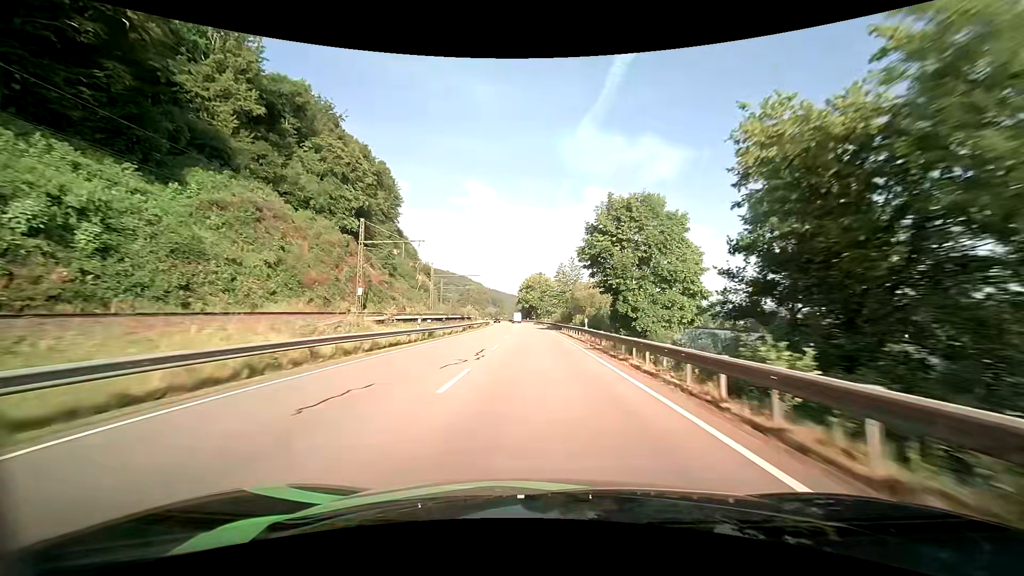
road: primary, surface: asphalt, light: Day
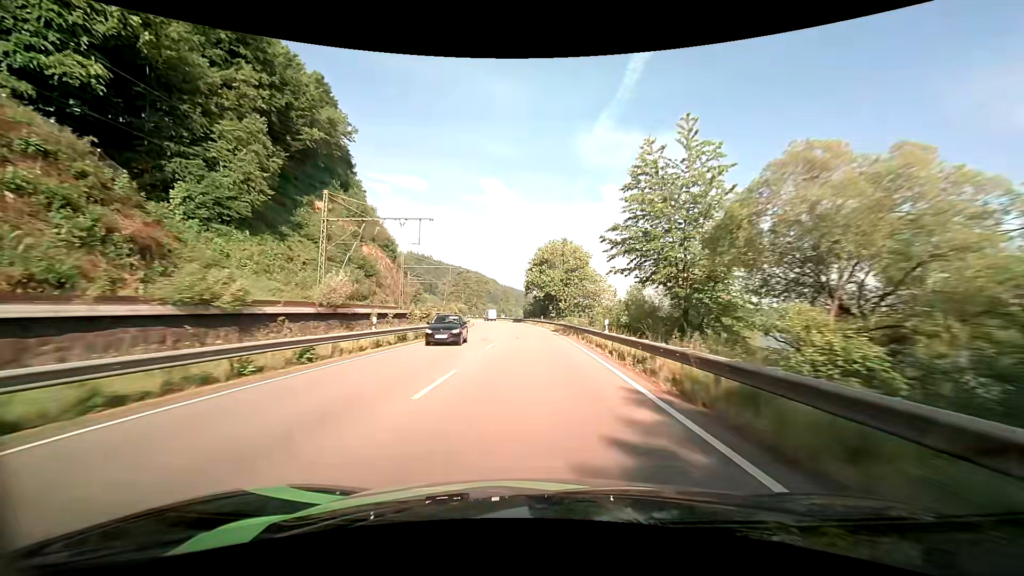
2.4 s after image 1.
(-1.0, +60.4) m; -2°
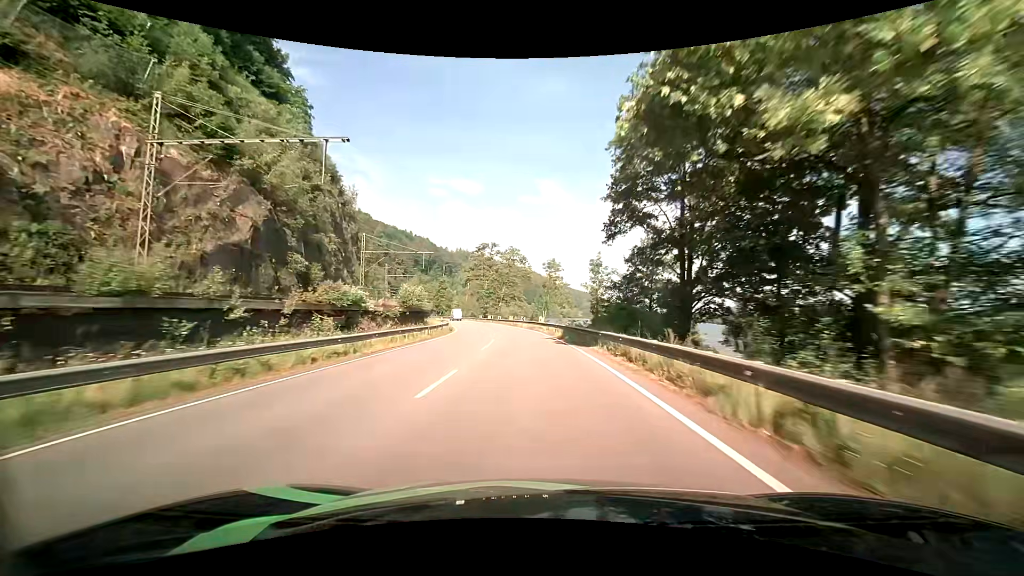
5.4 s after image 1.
(-3.0, +71.1) m; -6°
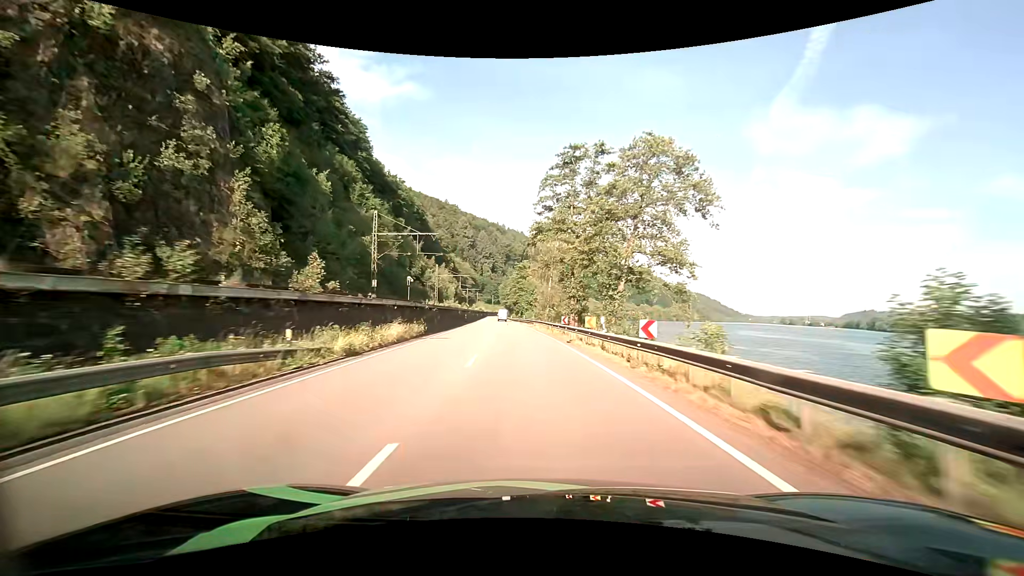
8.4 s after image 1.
(-6.6, +66.3) m; -11°
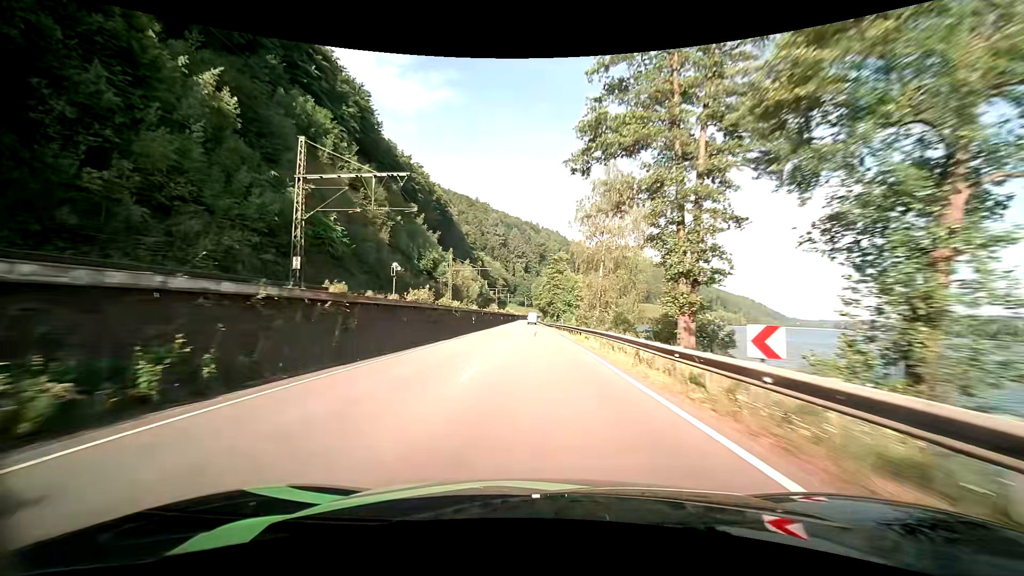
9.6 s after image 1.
(-1.3, +26.6) m; -4°
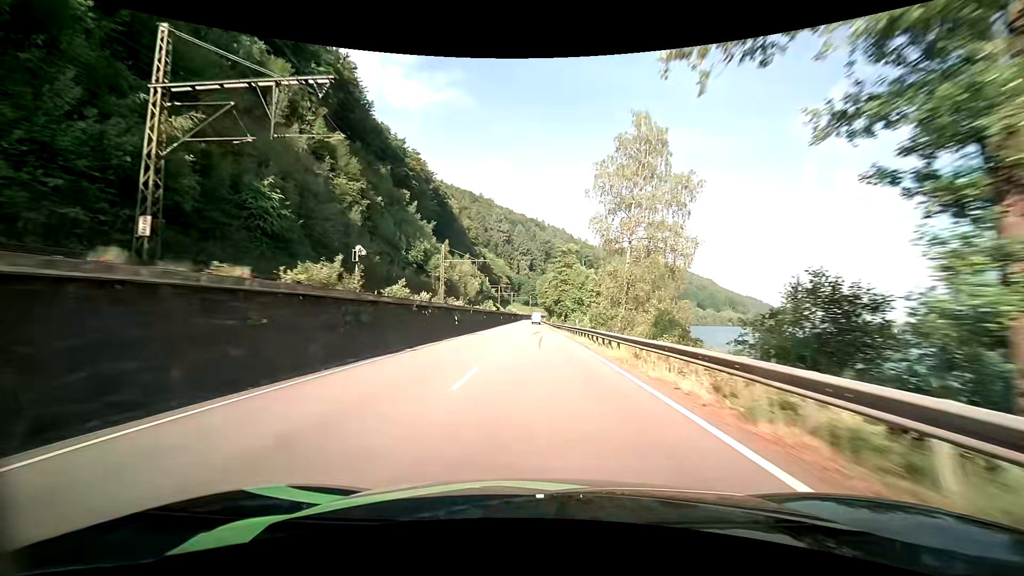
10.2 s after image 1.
(-0.1, +13.4) m; -1°
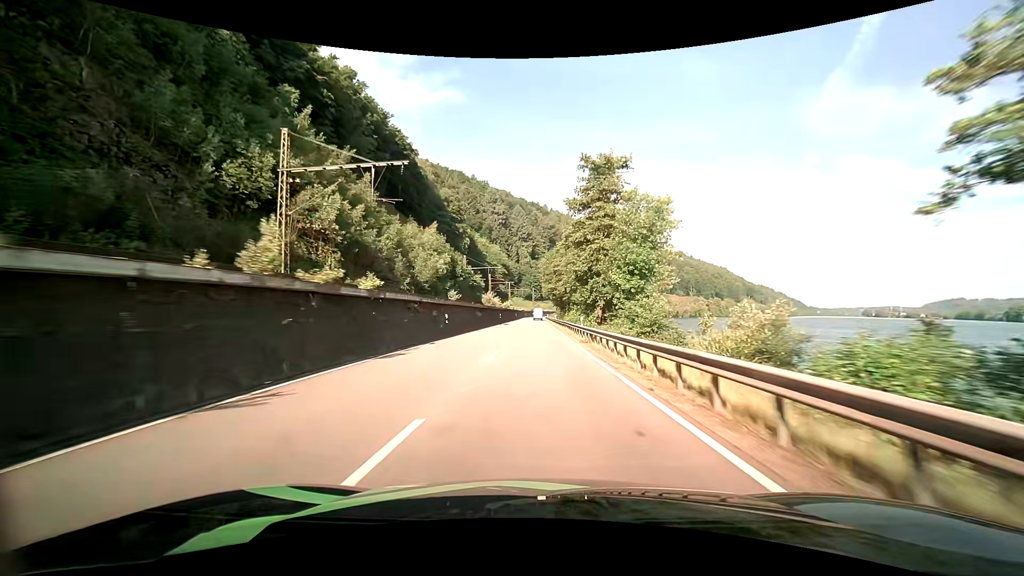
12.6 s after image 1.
(-0.2, +54.7) m; -1°
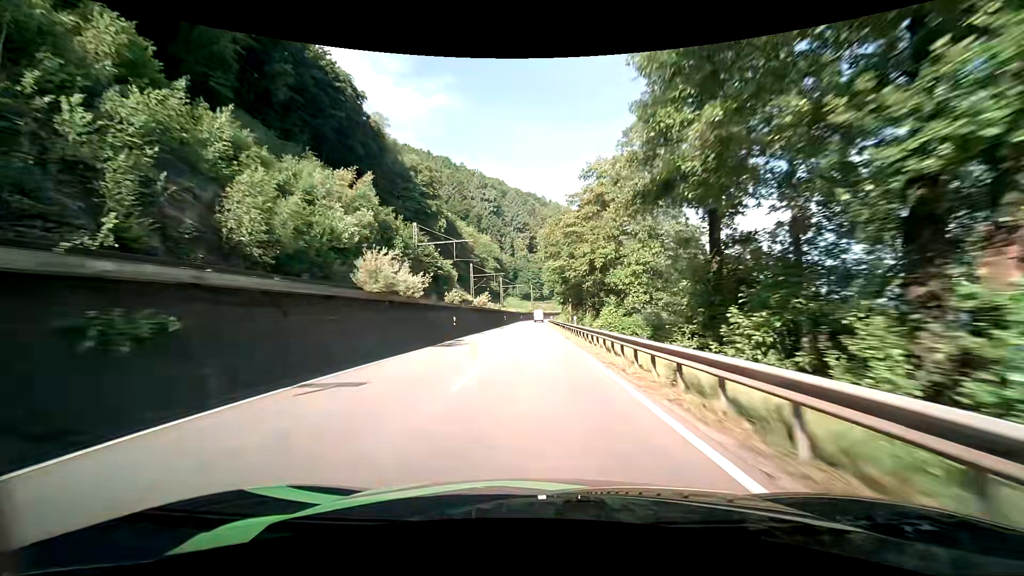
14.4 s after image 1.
(0.0, +40.8) m; 0°
(0, +10) (0, +20) (0, +30) (0, +40) (0, +50) (0, +60) (0, +70) (0, +80) (0, +90) (0, +100) m
